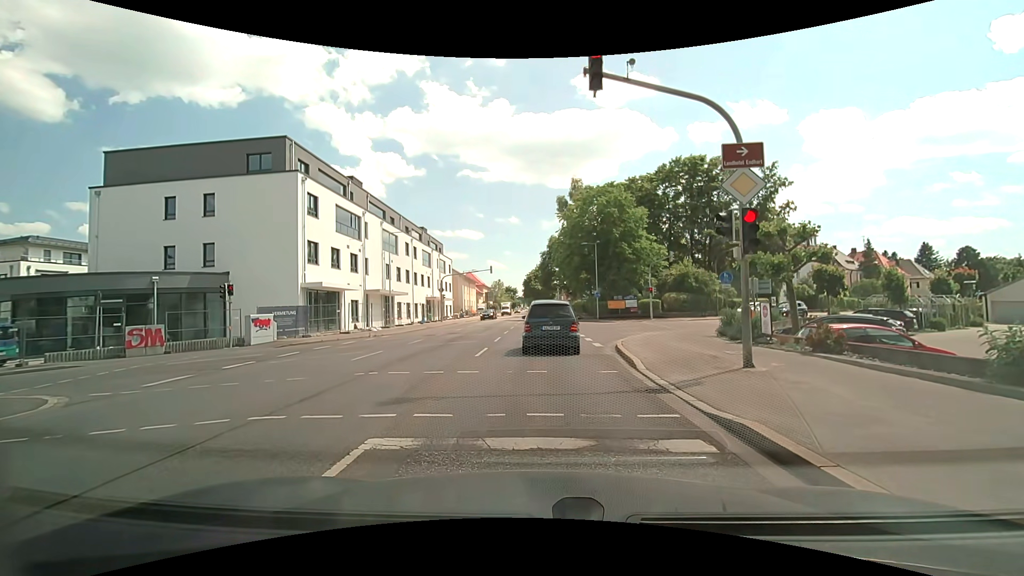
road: secondary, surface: asphalt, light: Day
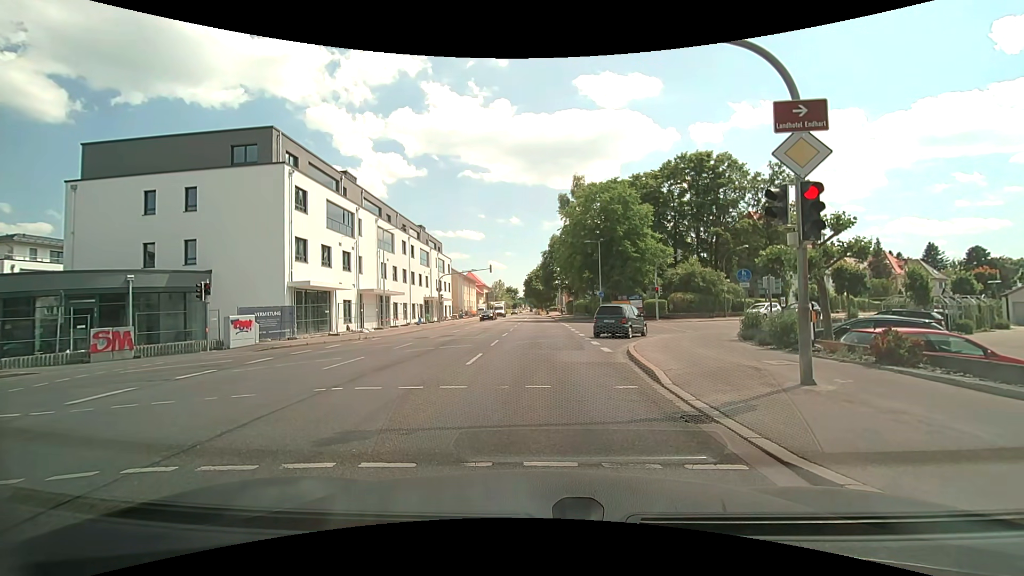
(0.0, +1.9) m; 0°
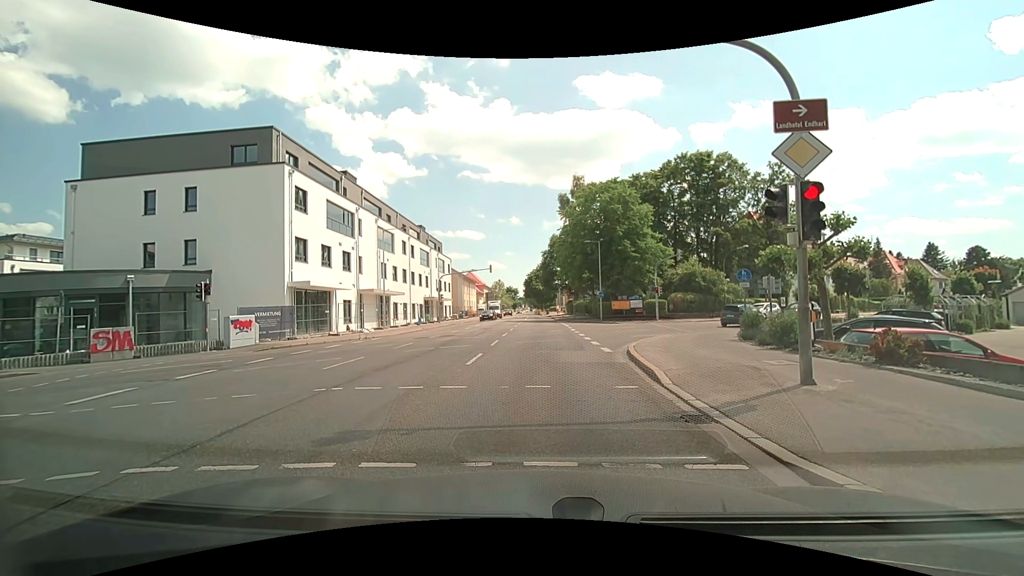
(0.0, +0.1) m; 0°
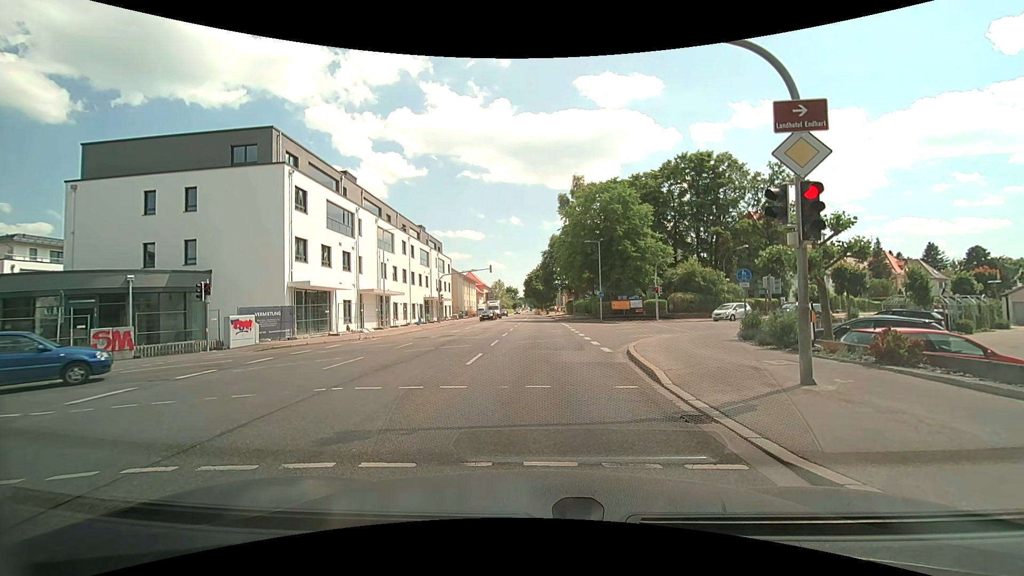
(0.0, 0.0) m; 0°
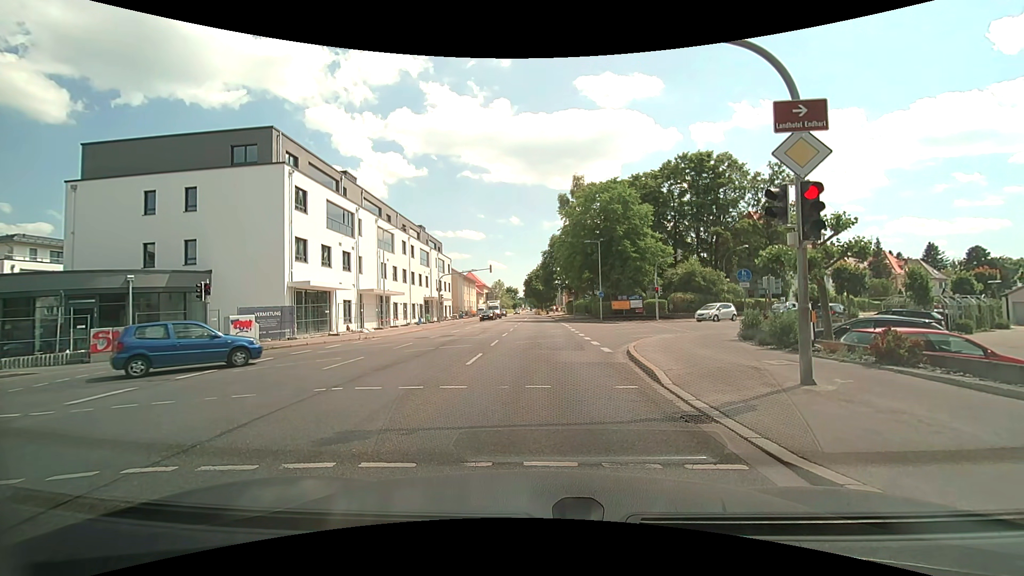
(0.0, 0.0) m; 0°
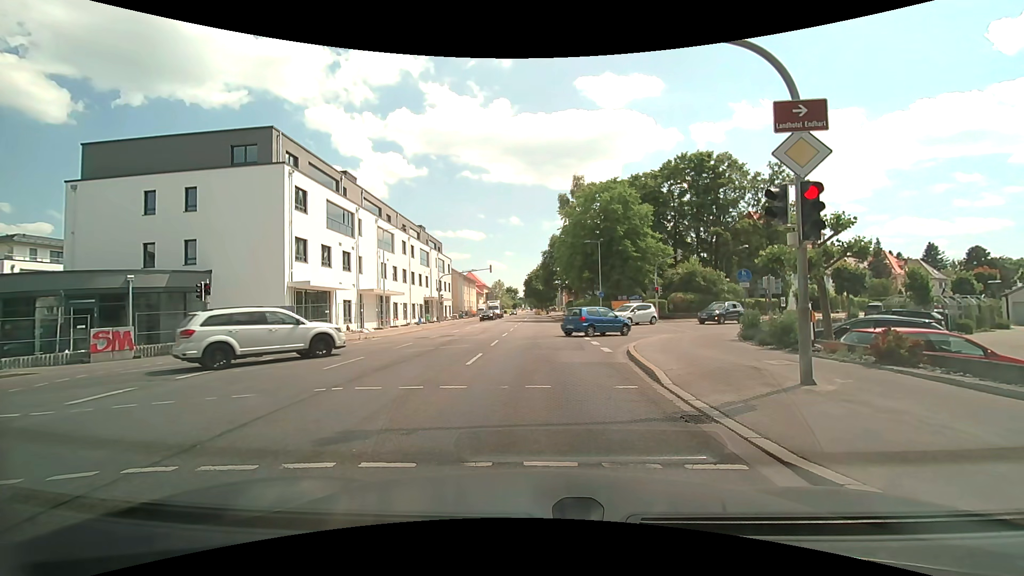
(0.0, 0.0) m; 0°
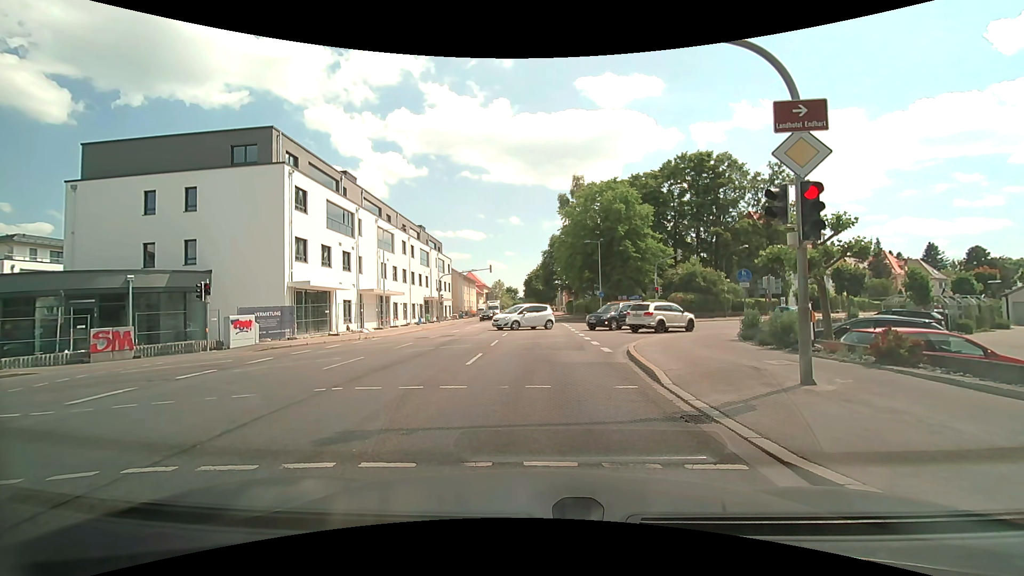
(0.0, 0.0) m; 0°
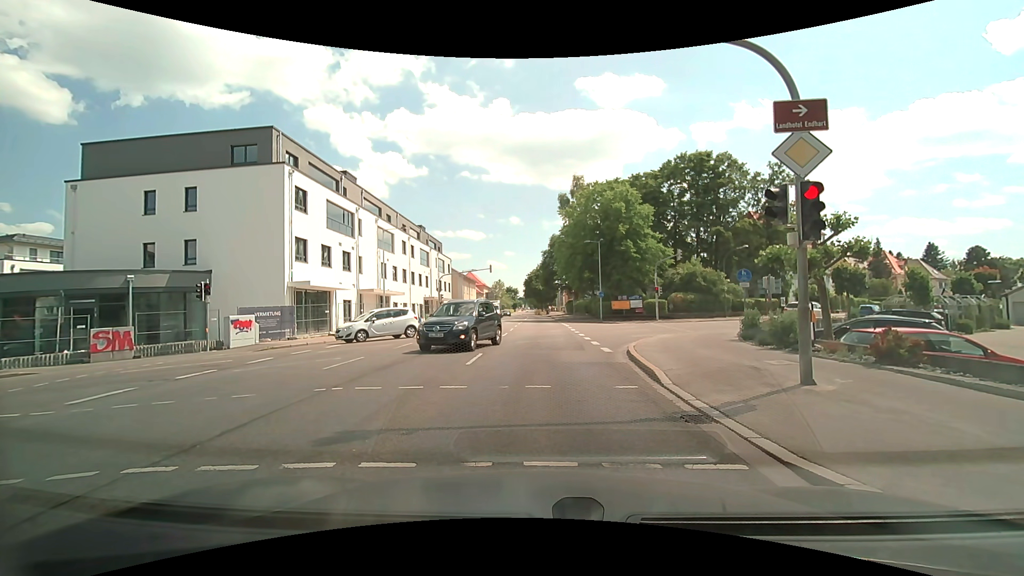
(0.0, 0.0) m; 0°
(0, +10) (+1, +20) (+5, +29) (+11, +36) (+19, +43) (+27, +49) (+34, +56) (+41, +63) (+49, +69) (+57, +76) m
